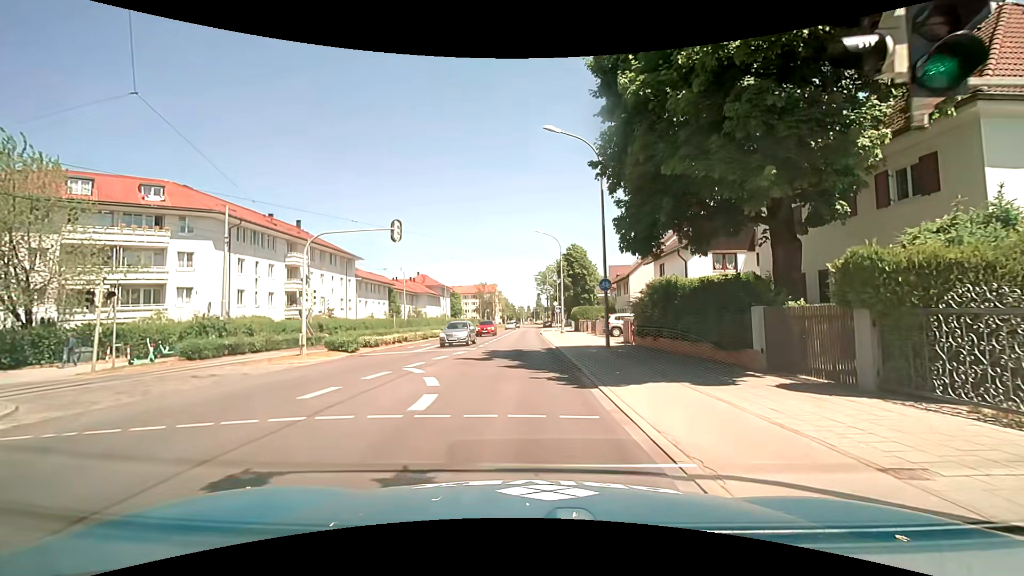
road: tertiary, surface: asphalt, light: Day
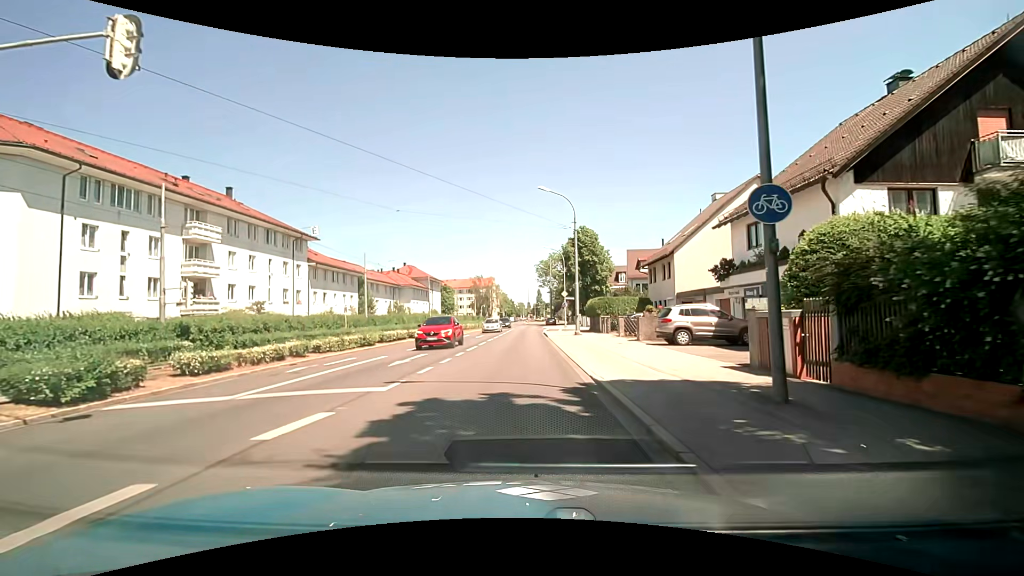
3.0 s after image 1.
(-0.1, +15.9) m; 0°
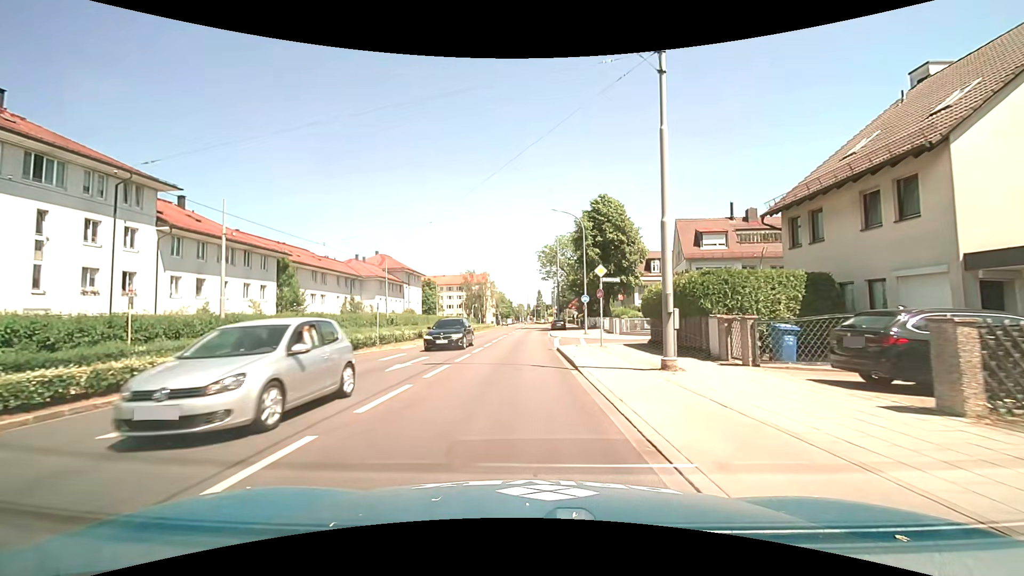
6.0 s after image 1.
(-0.3, +23.5) m; -1°
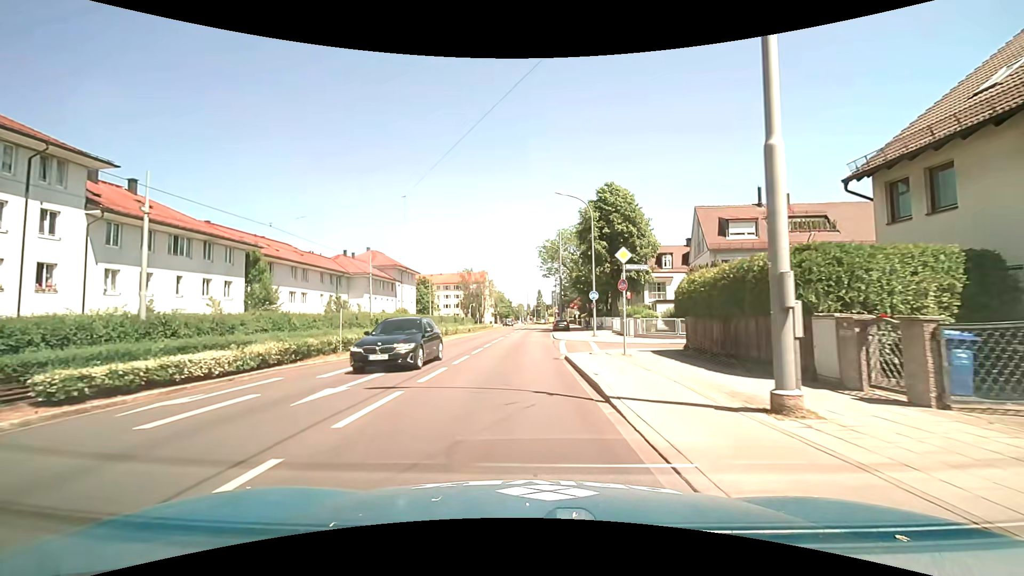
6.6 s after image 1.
(0.0, +5.5) m; 0°
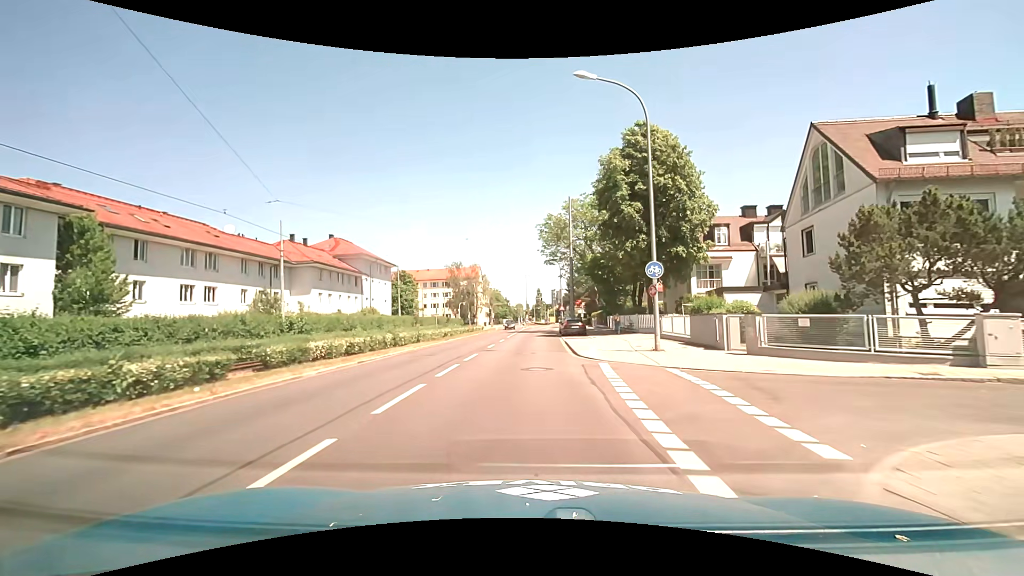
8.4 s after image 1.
(+0.1, +17.4) m; +1°
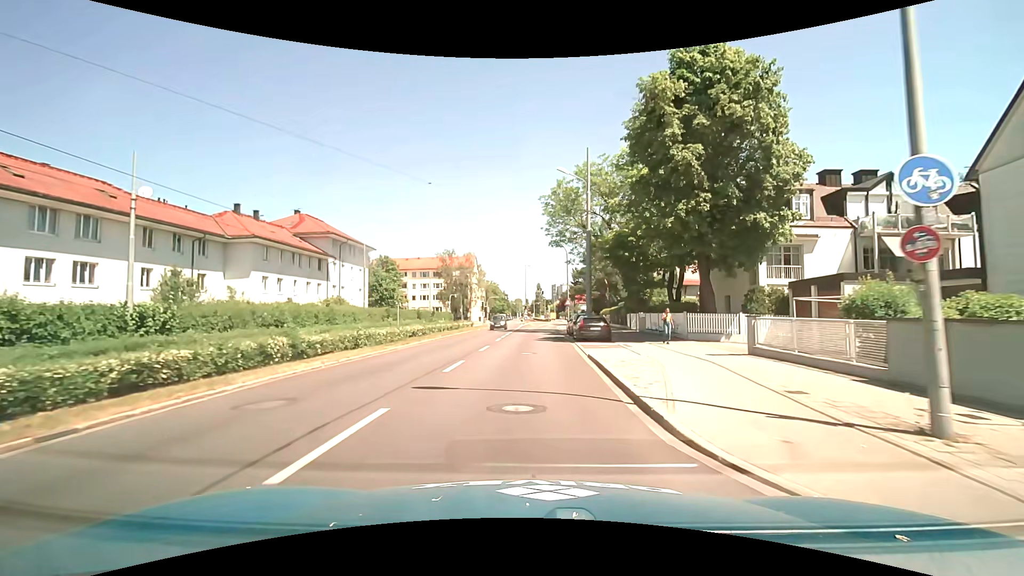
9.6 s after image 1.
(-0.1, +12.1) m; 0°
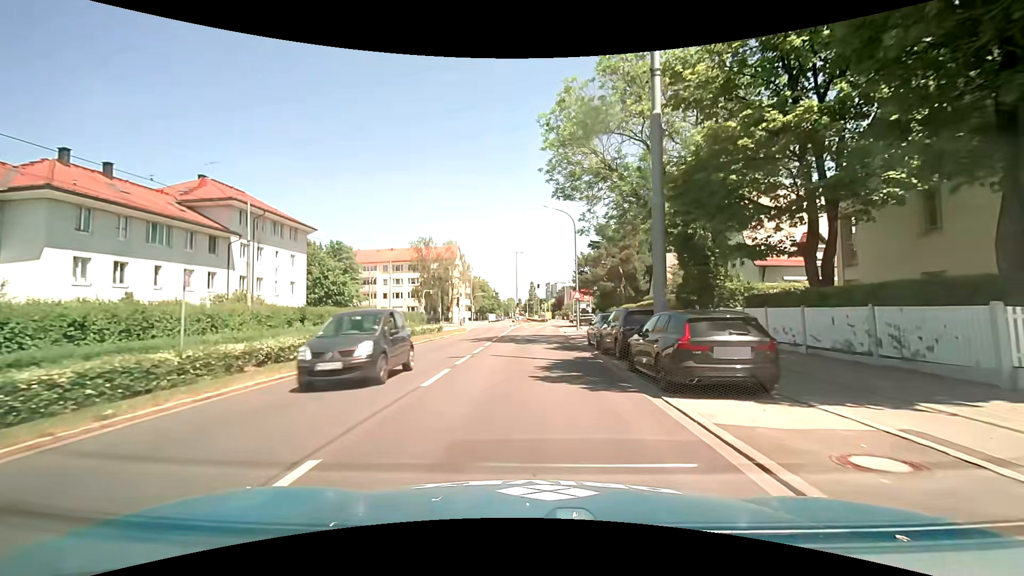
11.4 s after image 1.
(0.0, +18.1) m; 0°
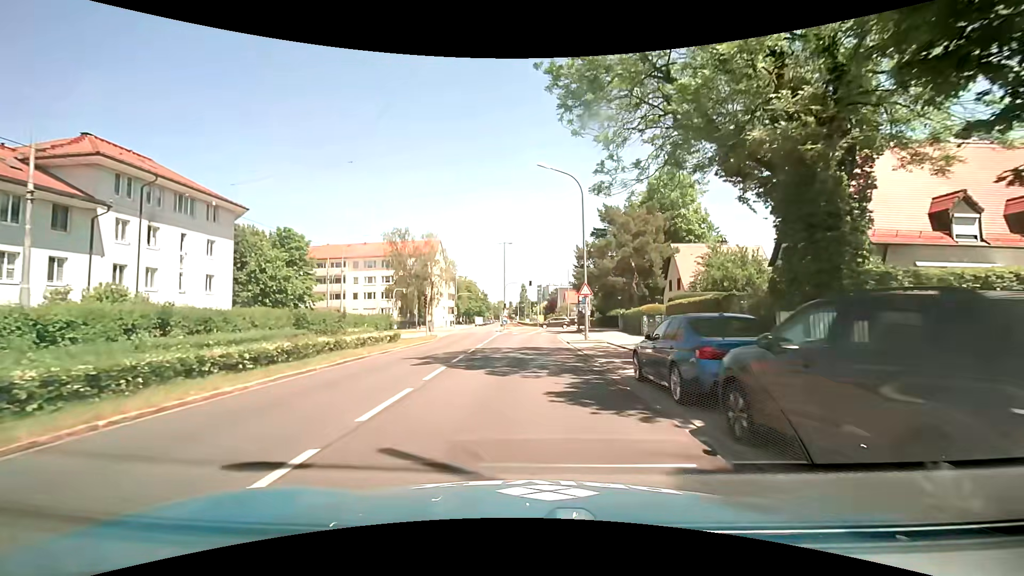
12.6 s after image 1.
(+0.1, +11.8) m; +1°
(0, +10) (0, +20) (+1, +30) (+1, +40) (+2, +50) (+3, +60) (+3, +70) (+4, +80) (+5, +90) (+5, +100) m
